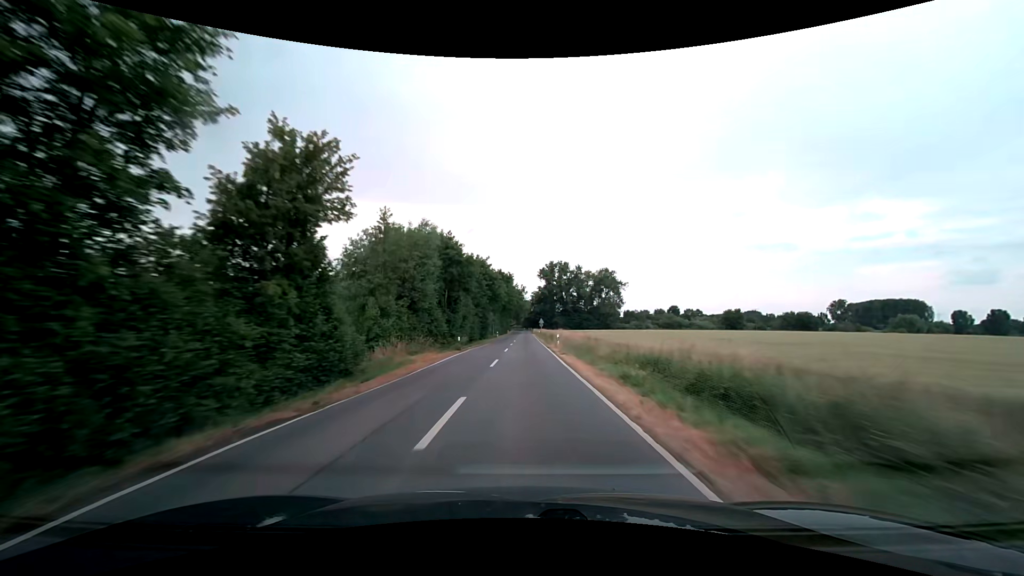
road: secondary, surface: asphalt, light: Day
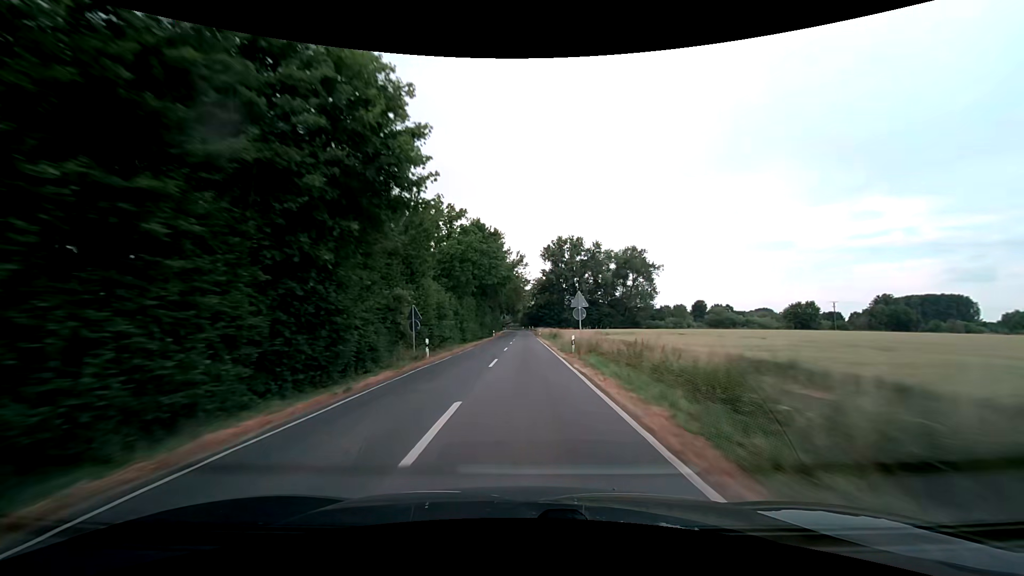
(+0.2, +61.4) m; 0°
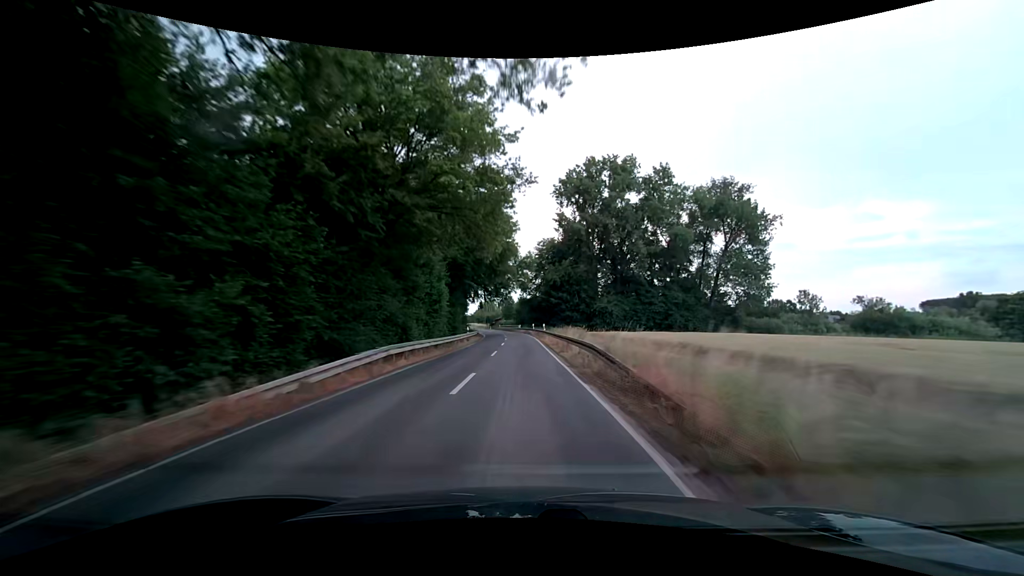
(+0.3, +79.9) m; 0°
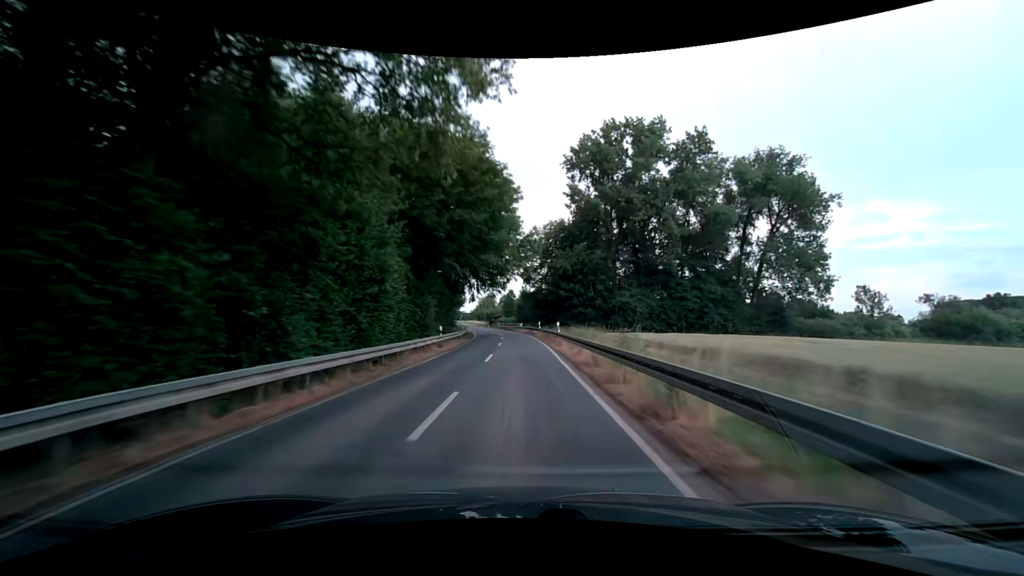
(-0.1, +15.9) m; 0°
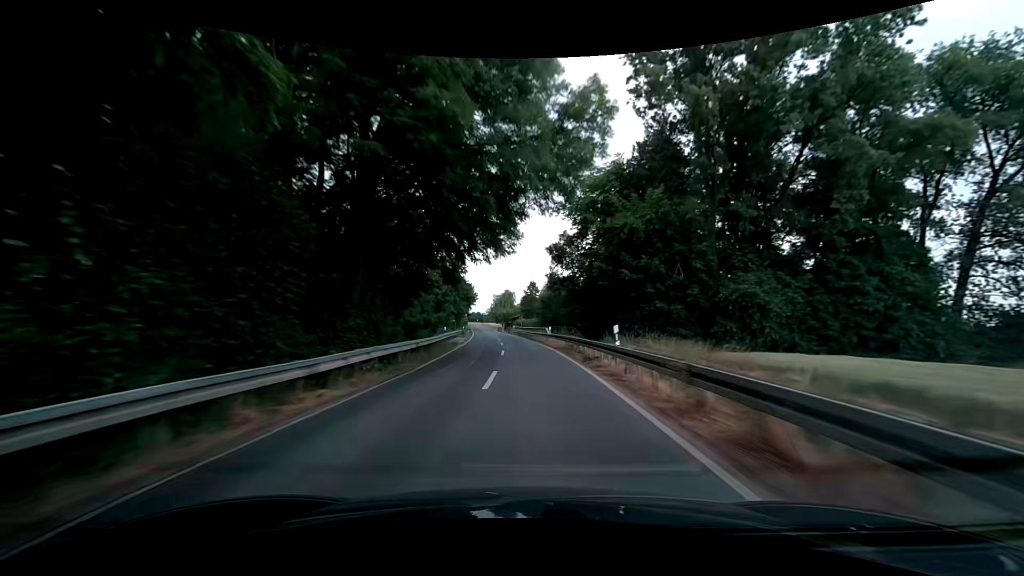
(-0.6, +31.6) m; -3°
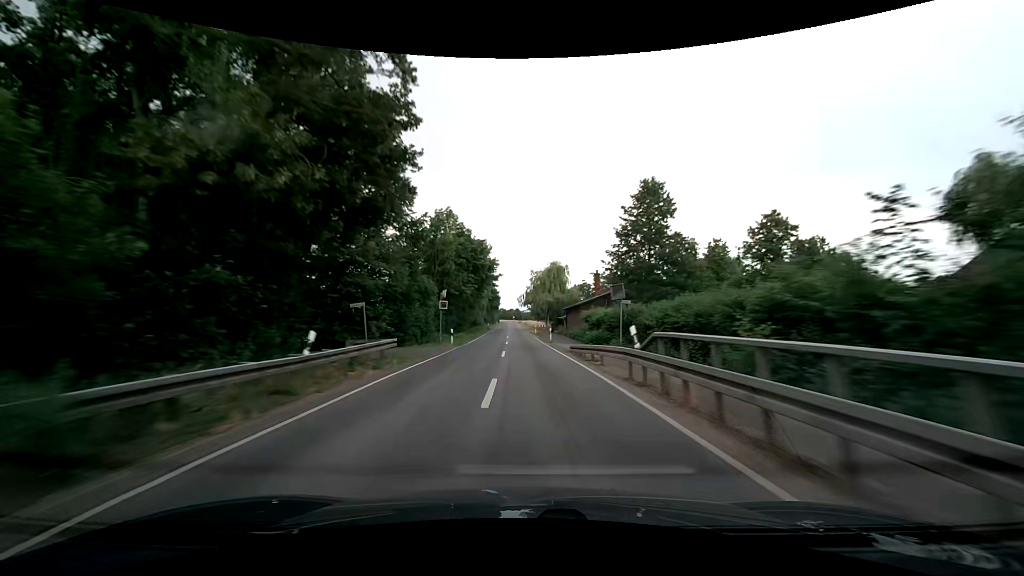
(-3.0, +63.0) m; -5°
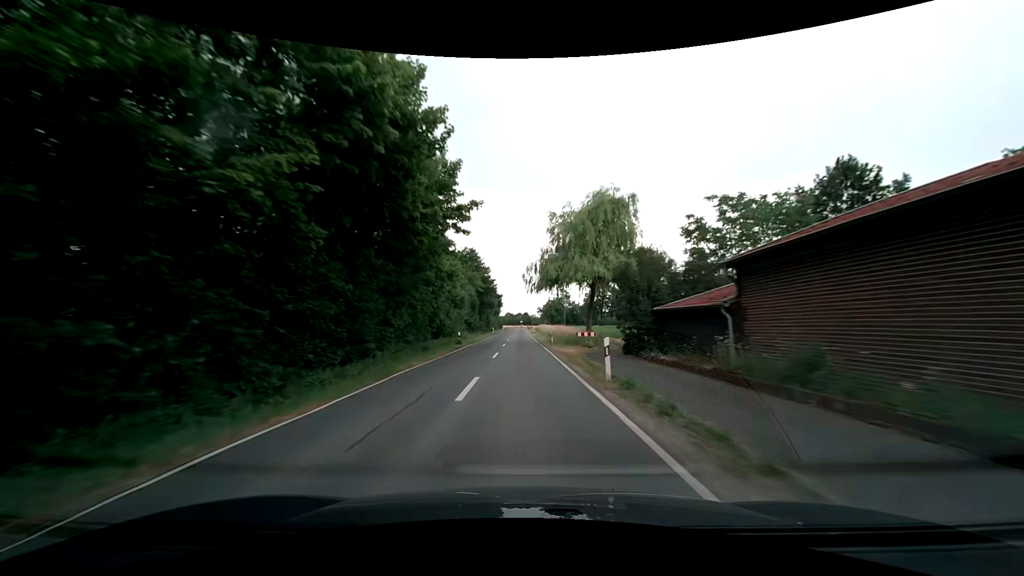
(-0.4, +47.4) m; -1°
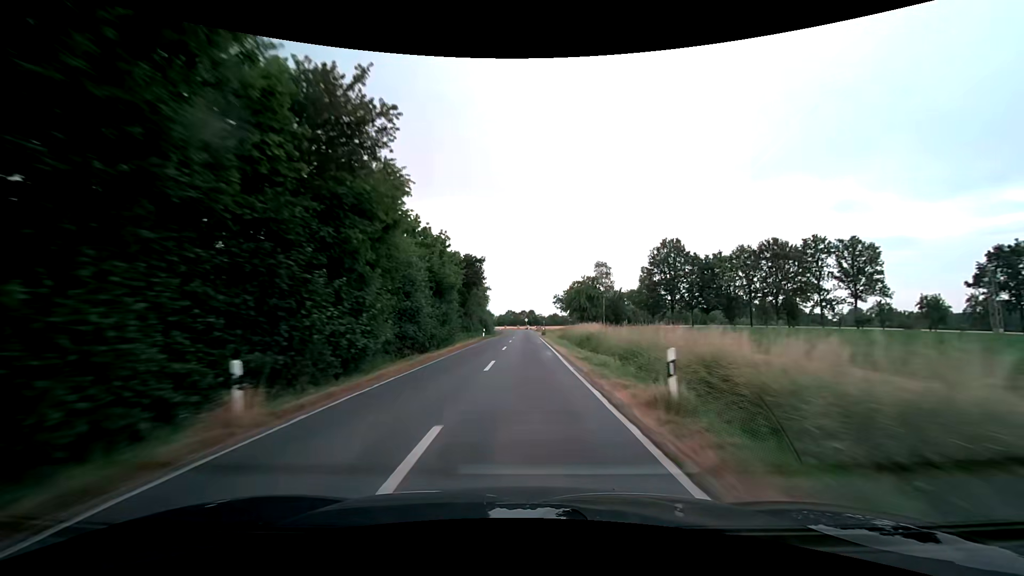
(-0.8, +78.9) m; -1°
(0, +10) (0, +20) (0, +30) (0, +40) (0, +50) (0, +60) (+1, +70) (+1, +80) (+1, +90) (0, +100) m
